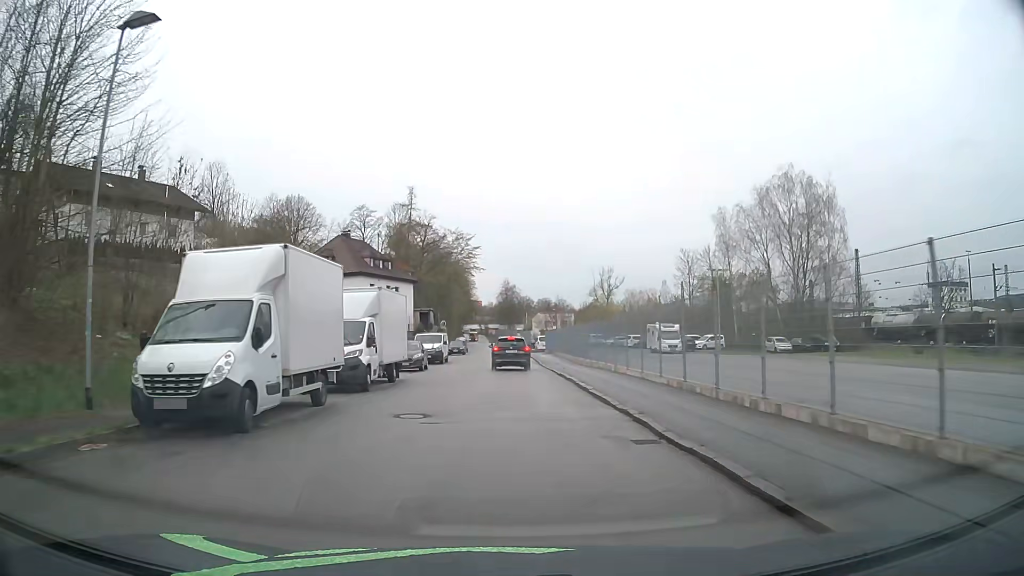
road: residential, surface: asphalt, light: Day
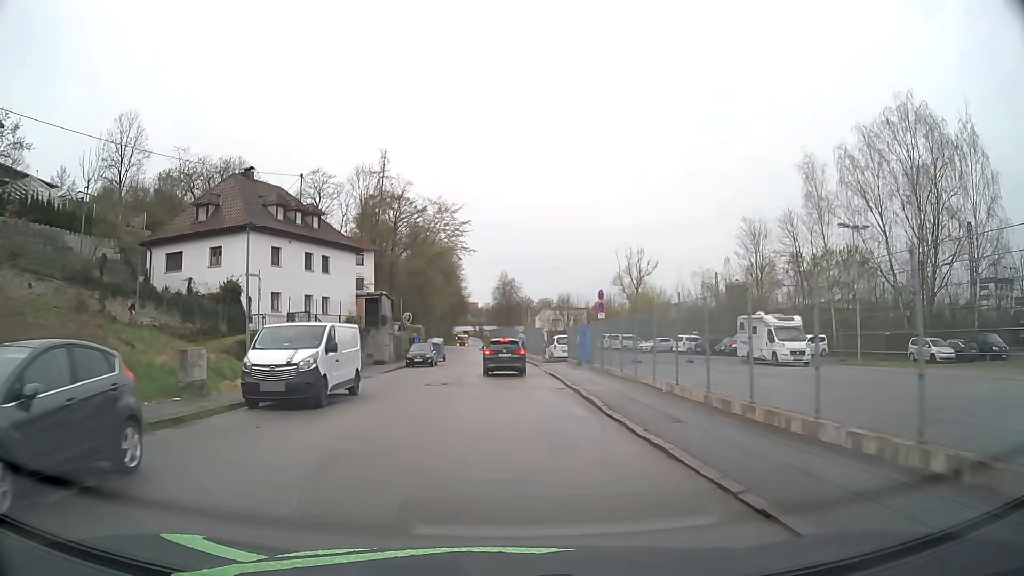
(-0.1, +27.6) m; 0°
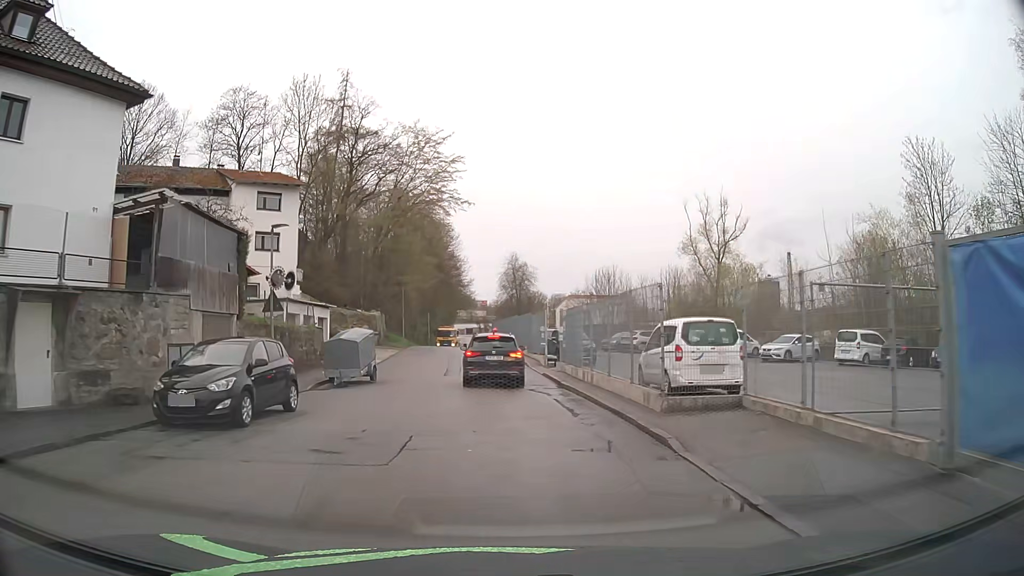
(-0.2, +31.1) m; -1°
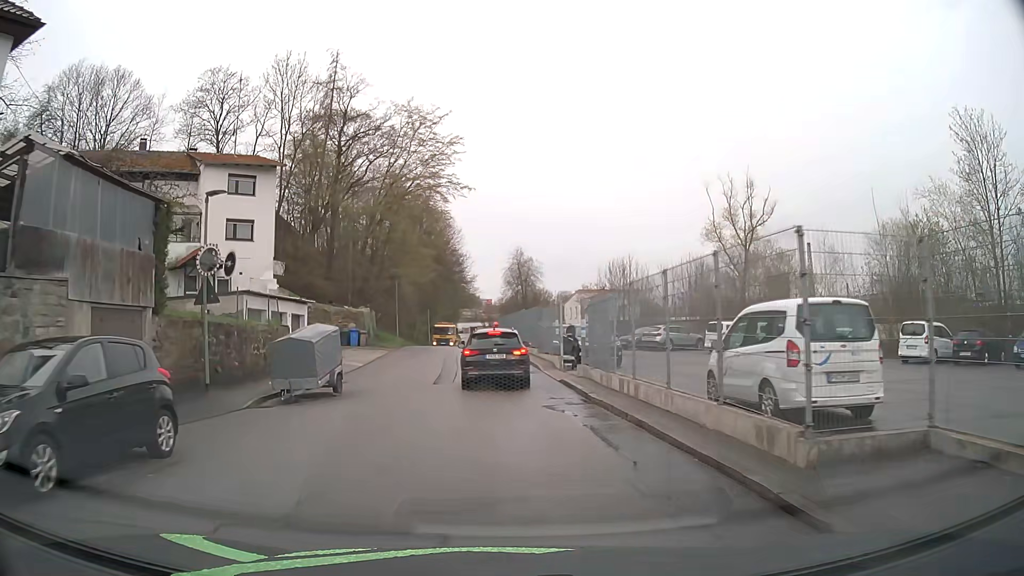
(0.0, +5.6) m; 0°
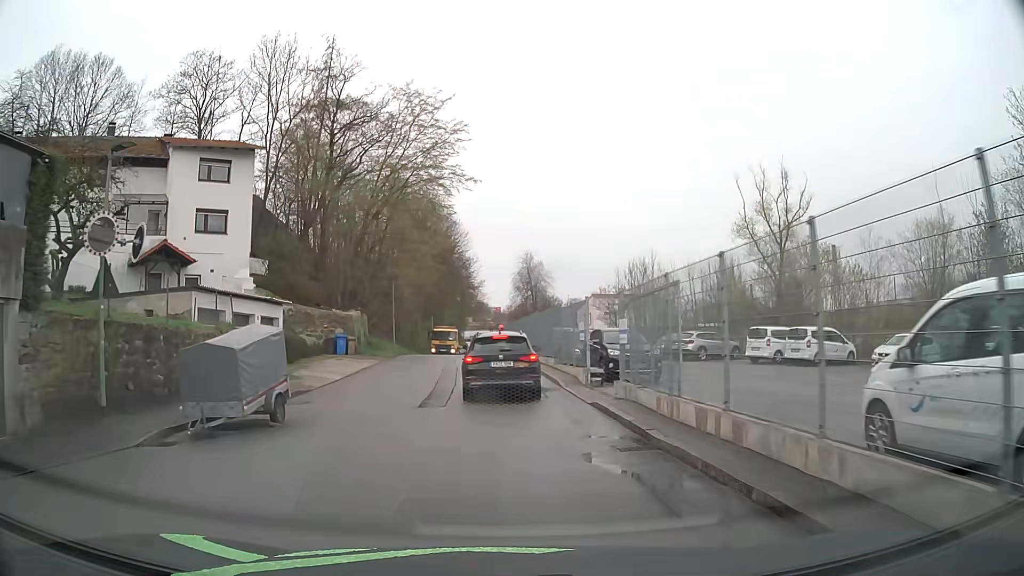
(0.0, +5.2) m; -1°
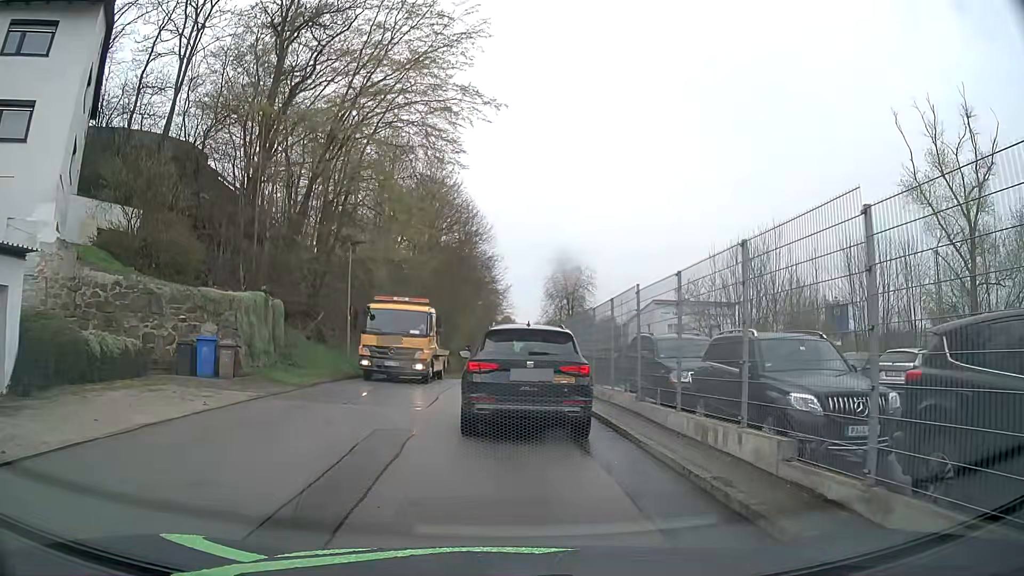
(-0.4, +18.5) m; -2°
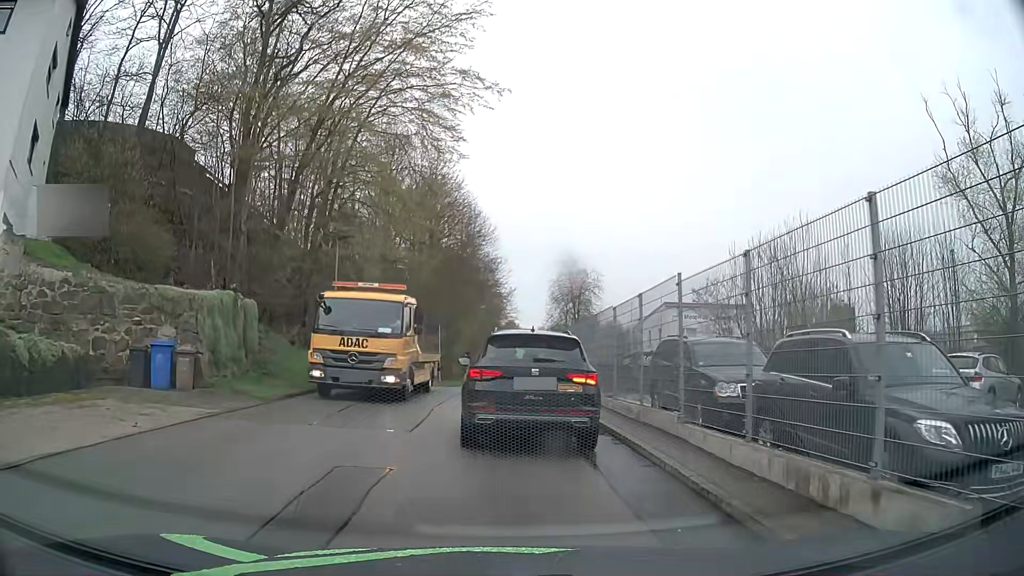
(0.0, +2.6) m; -1°
